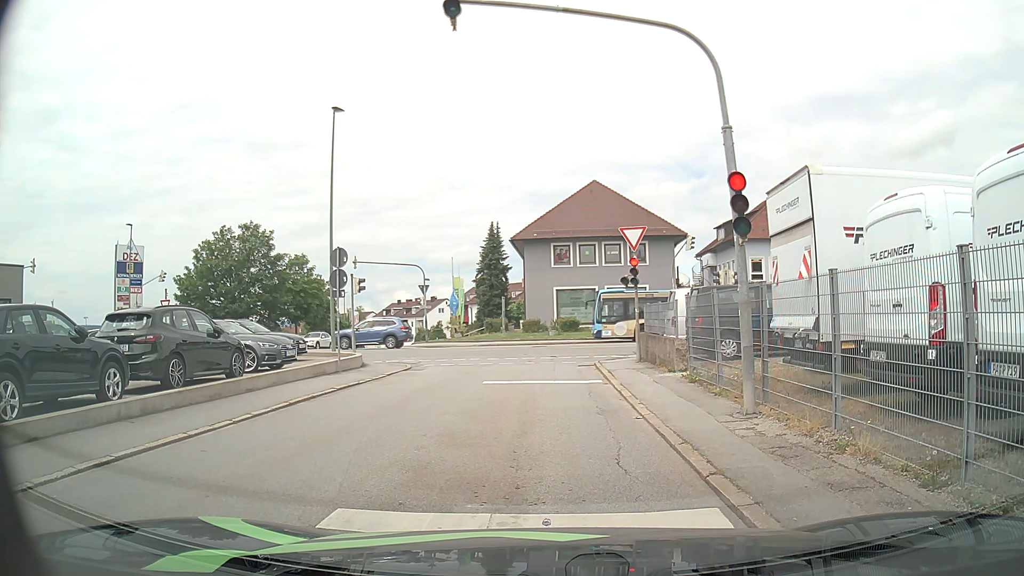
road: residential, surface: asphalt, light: Day
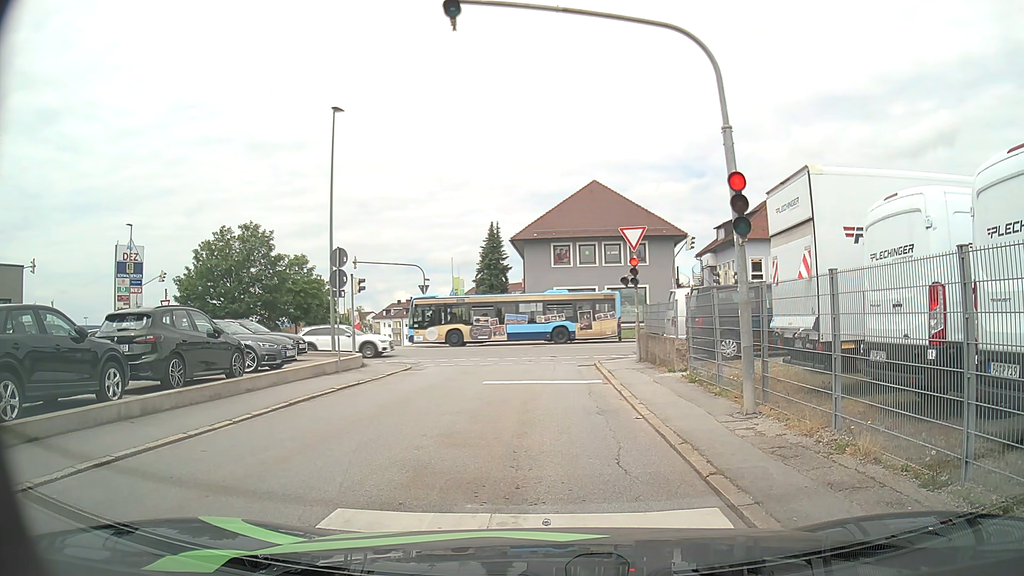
(0.0, 0.0) m; 0°
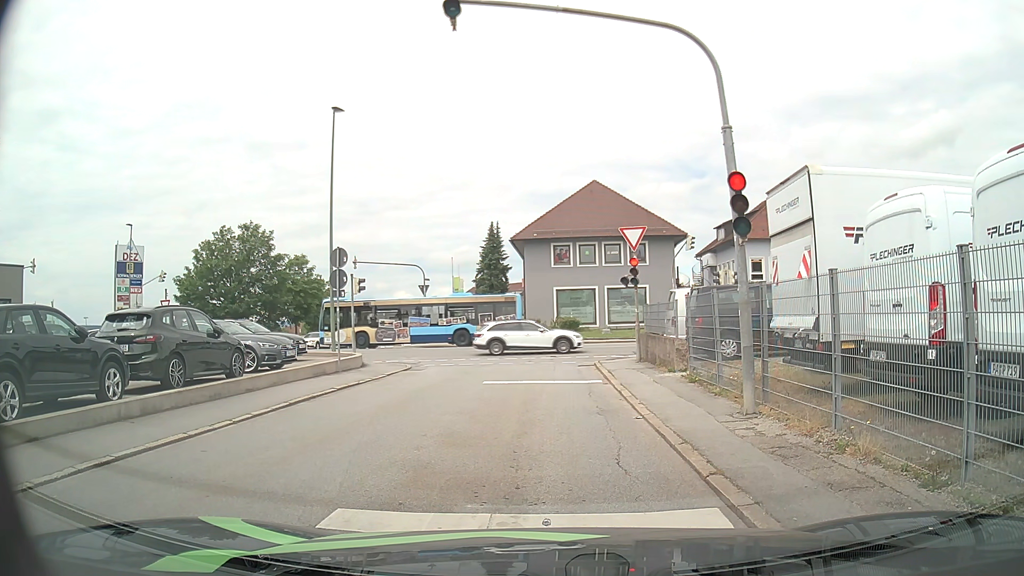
(0.0, 0.0) m; 0°
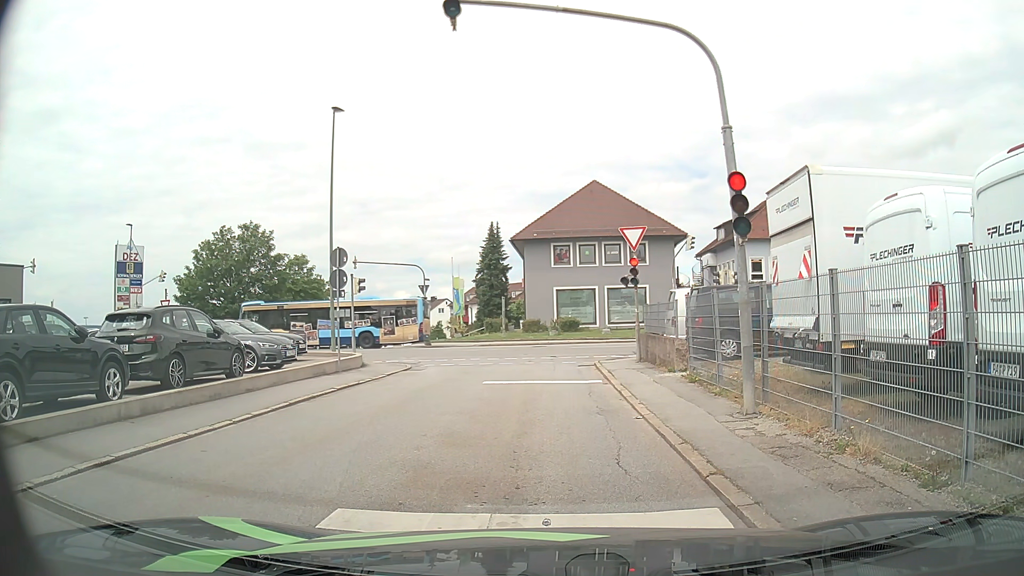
(0.0, 0.0) m; 0°
